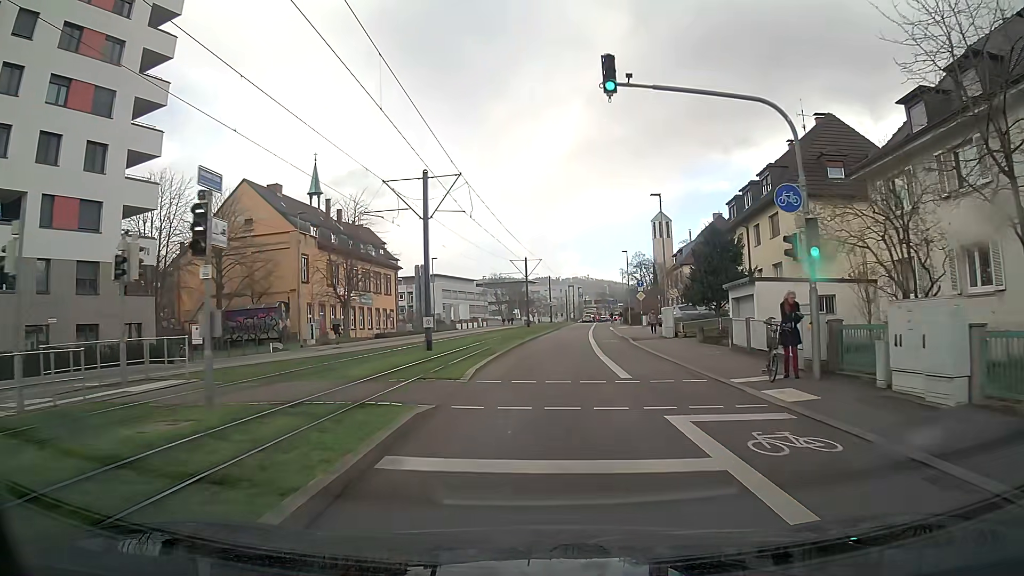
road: secondary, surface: asphalt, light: Day
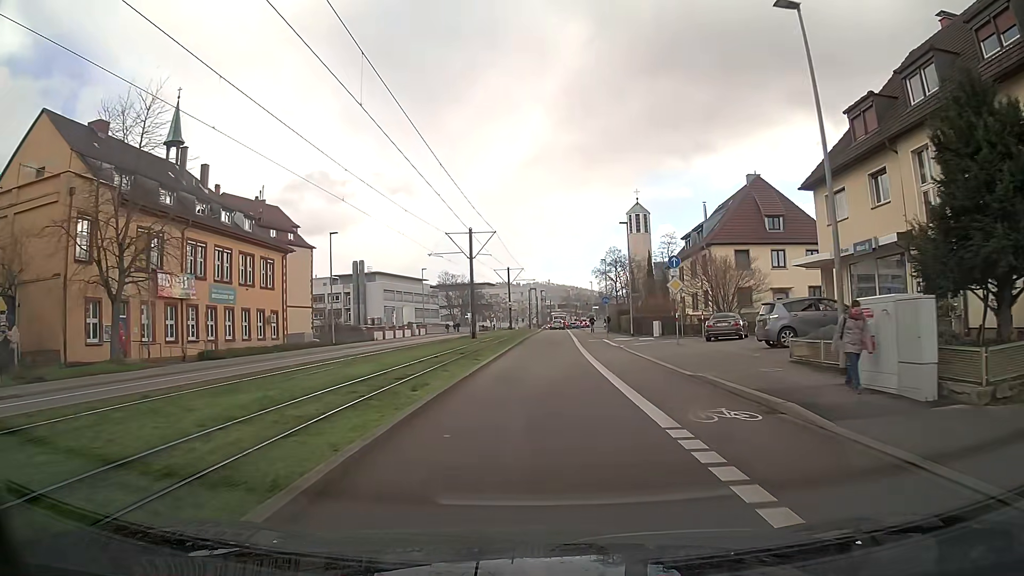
(+0.8, +26.4) m; +3°
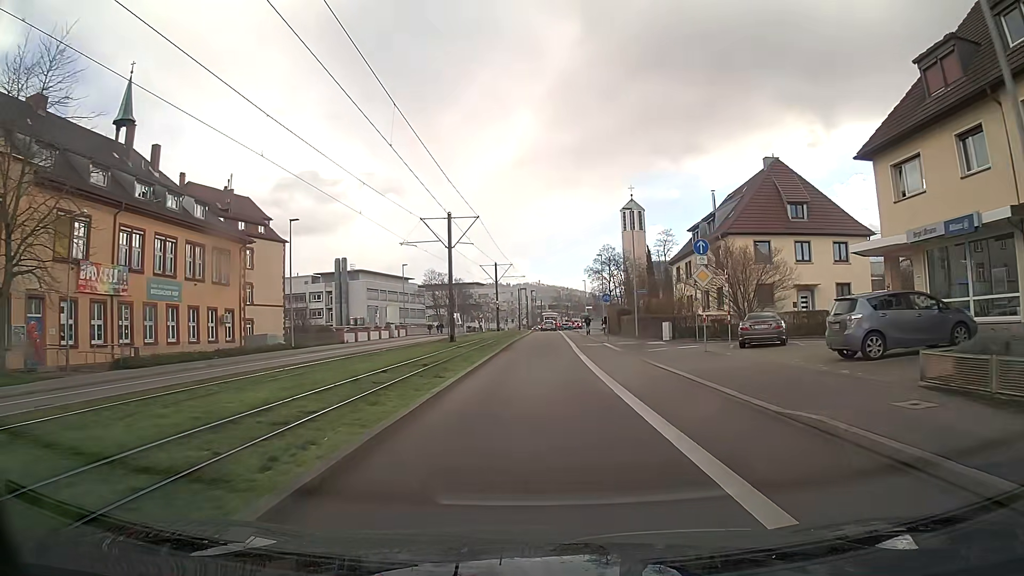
(0.0, +6.7) m; +1°
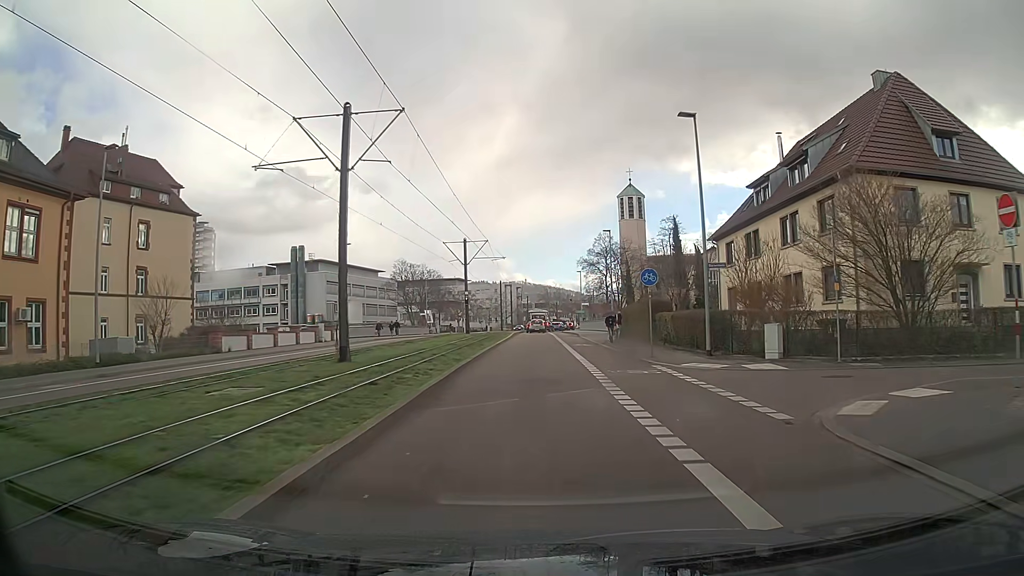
(+0.2, +19.8) m; +1°
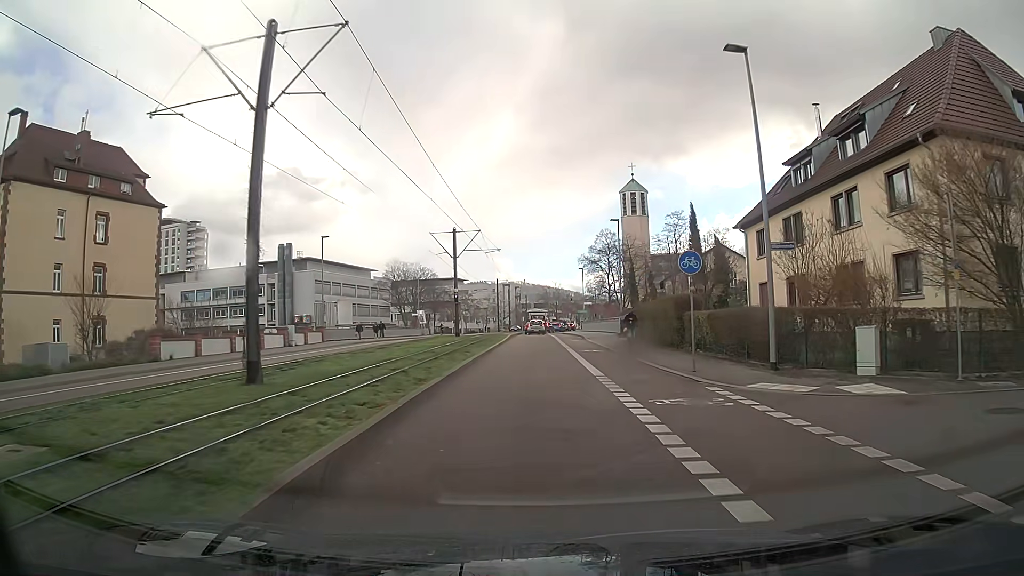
(0.0, +6.2) m; 0°
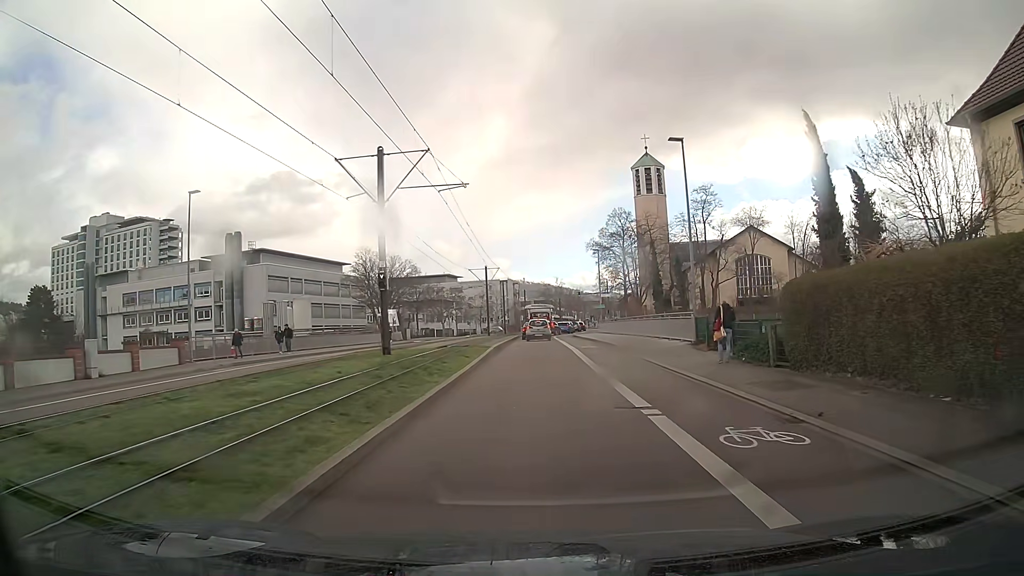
(0.0, +21.8) m; 0°
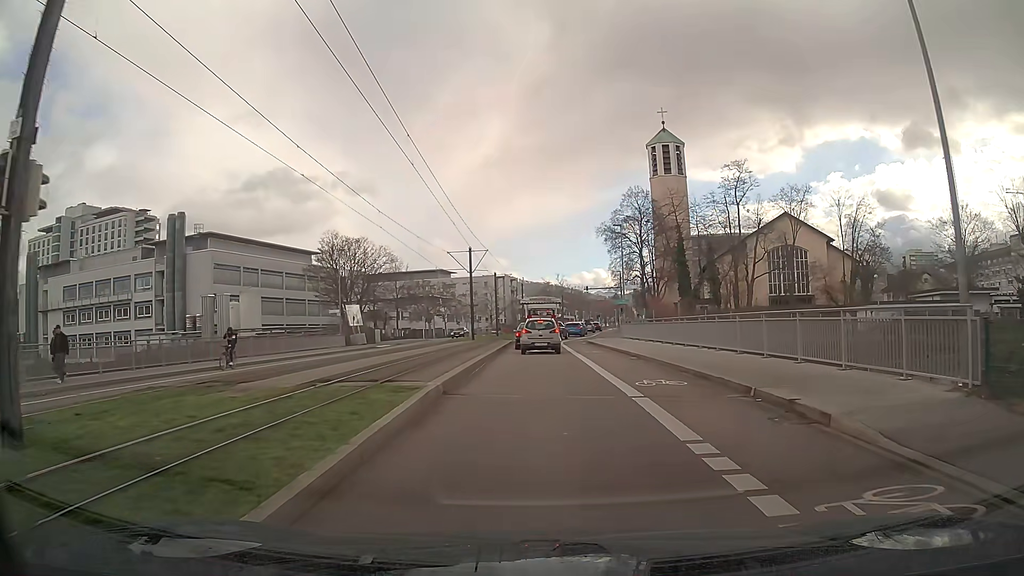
(0.0, +17.5) m; 0°
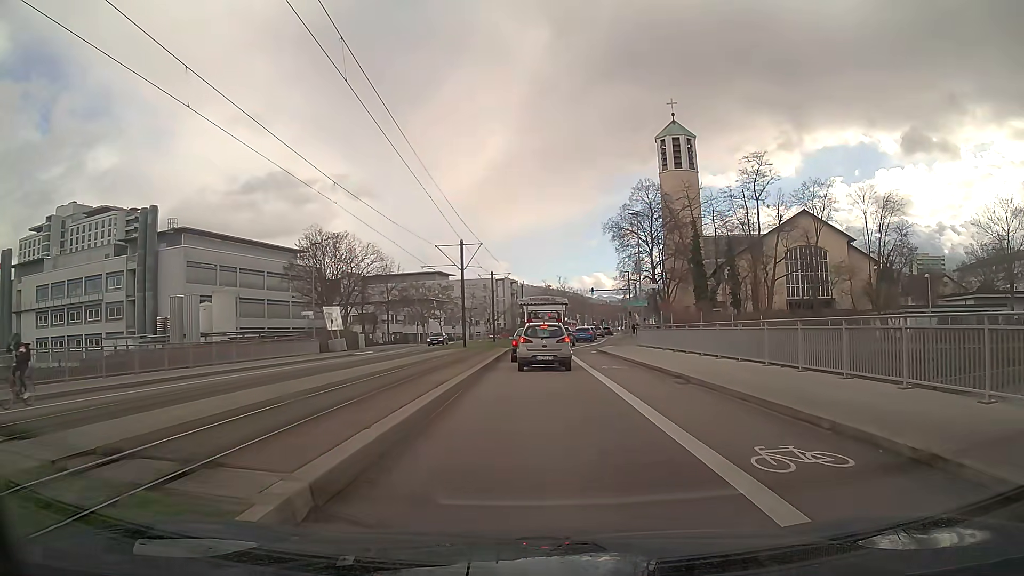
(0.0, +7.2) m; 0°
(0, +10) (0, +20) (0, +30) (+1, +40) (+2, +50) (+4, +60) (+5, +70) (+7, +79) (+9, +89) (+10, +99) m
